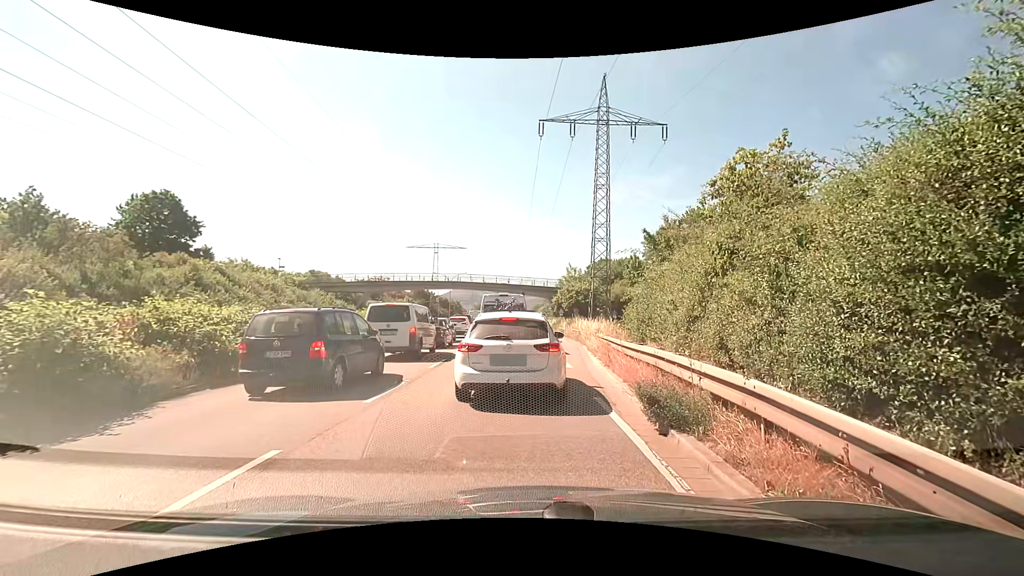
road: trunk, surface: asphalt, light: Day
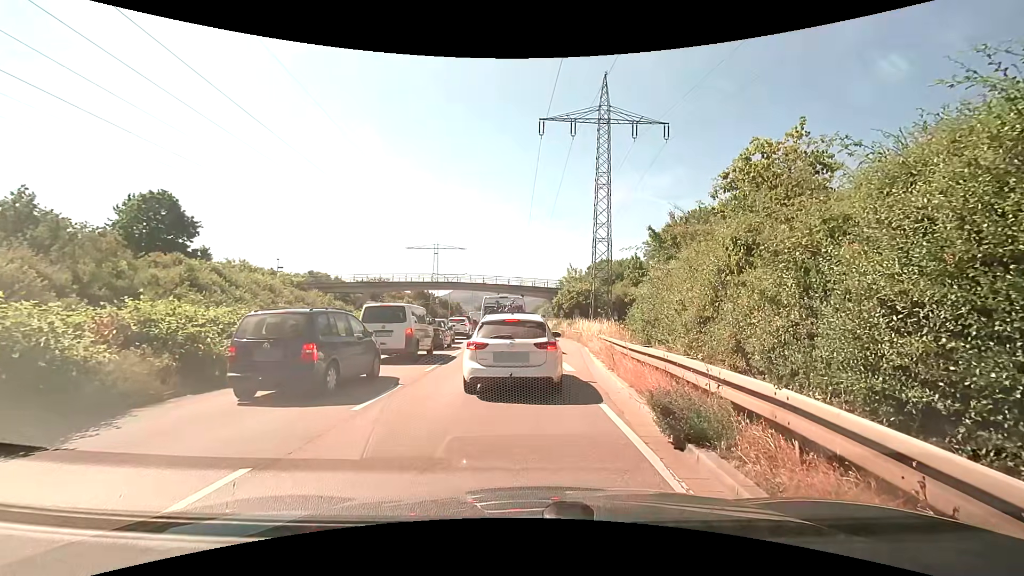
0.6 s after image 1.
(0.0, +0.6) m; 0°
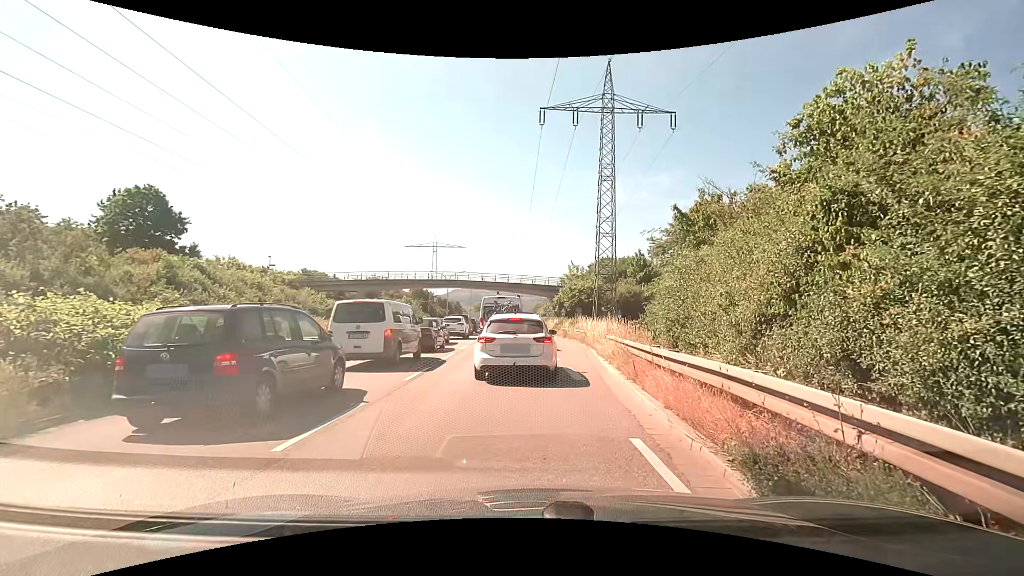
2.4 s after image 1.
(0.0, +2.5) m; 0°
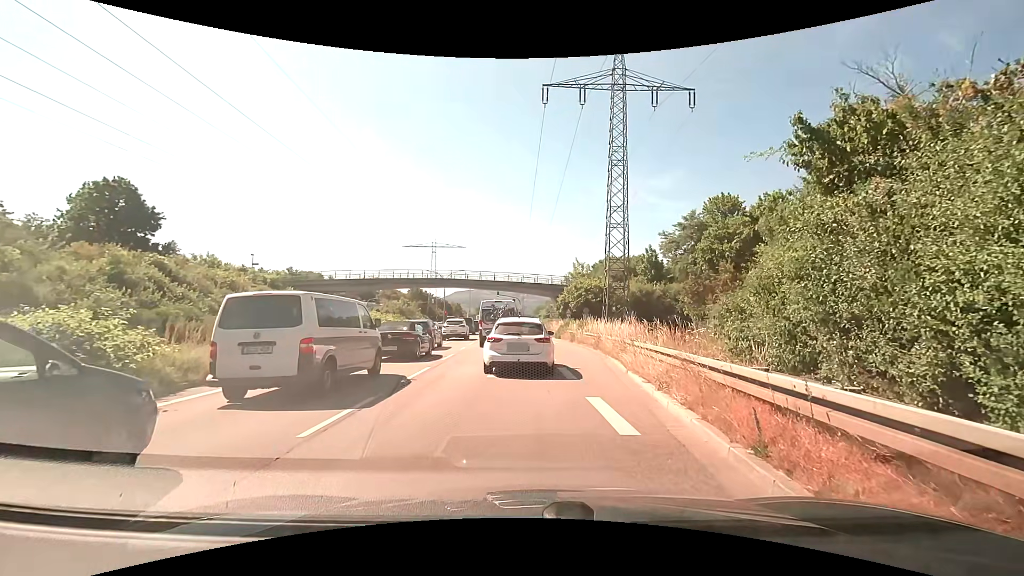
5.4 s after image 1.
(+0.1, +5.3) m; +1°
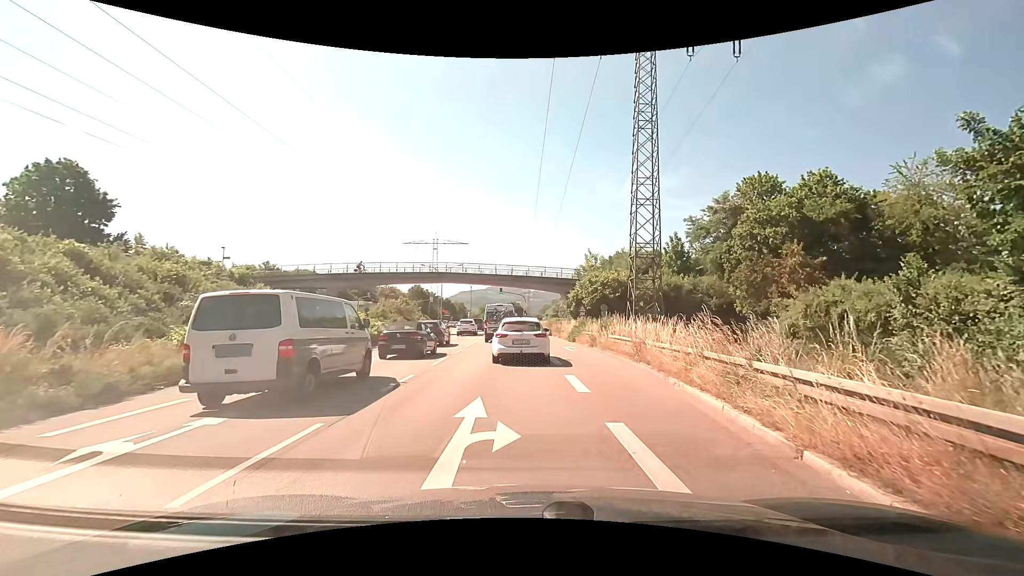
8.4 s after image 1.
(-0.1, +8.5) m; 0°
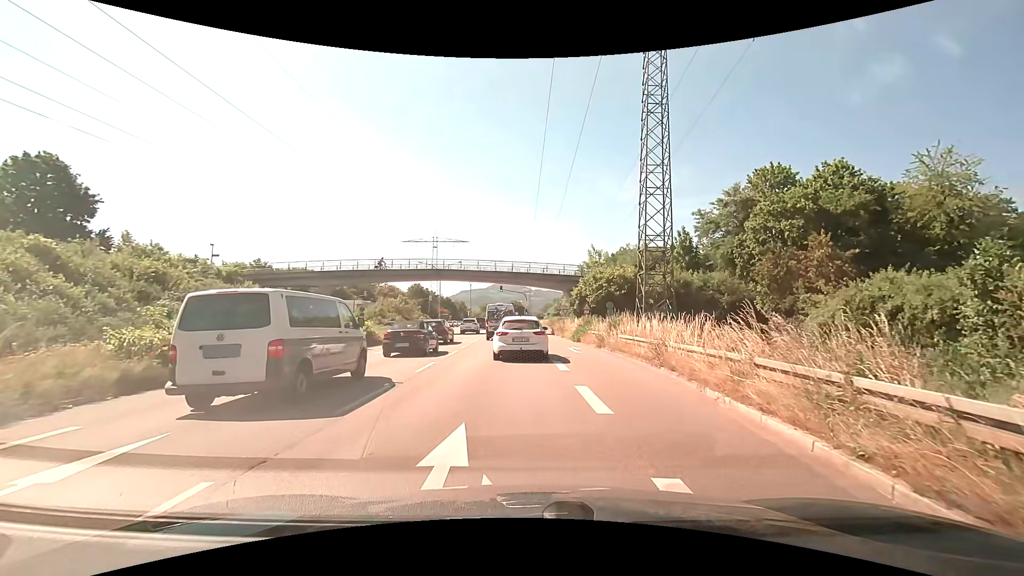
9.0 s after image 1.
(0.0, +2.5) m; -1°
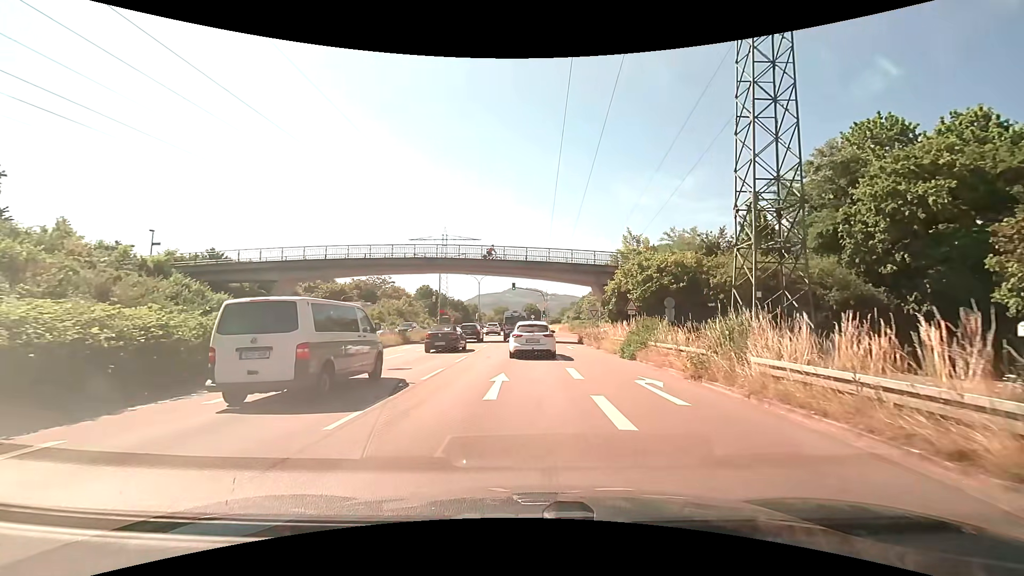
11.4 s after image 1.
(-0.1, +13.1) m; -2°
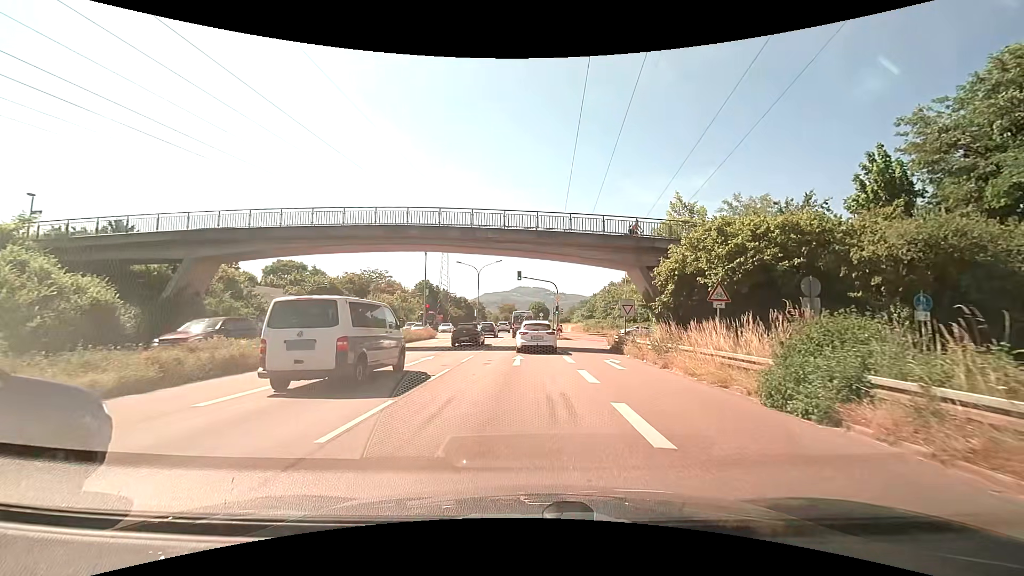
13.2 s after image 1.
(-0.1, +13.1) m; 0°
(0, +10) (0, +20) (0, +30) (0, +40) (0, +50) (0, +60) (0, +70) (0, +80) (0, +90) (0, +100) m
